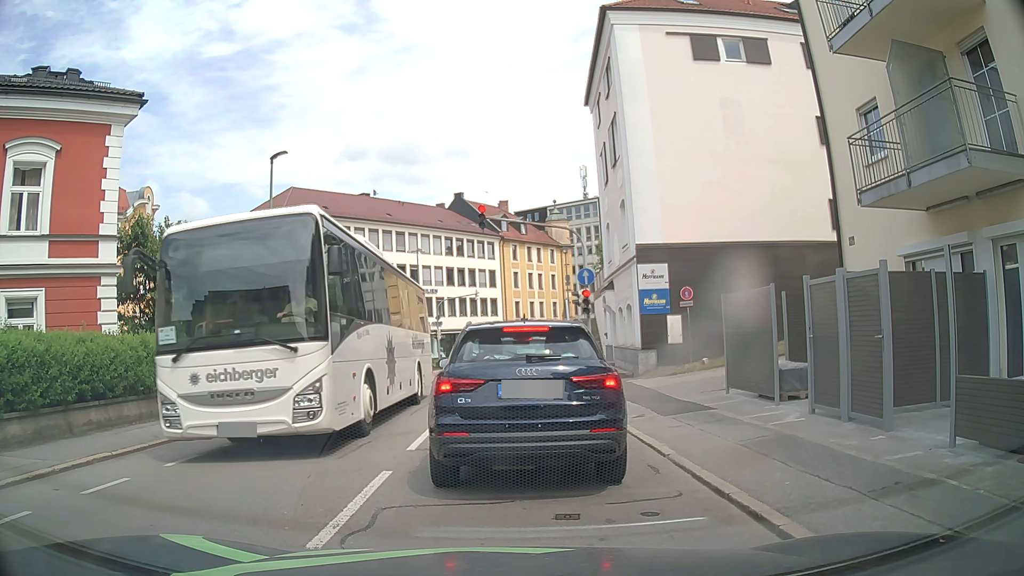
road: tertiary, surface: asphalt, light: Day
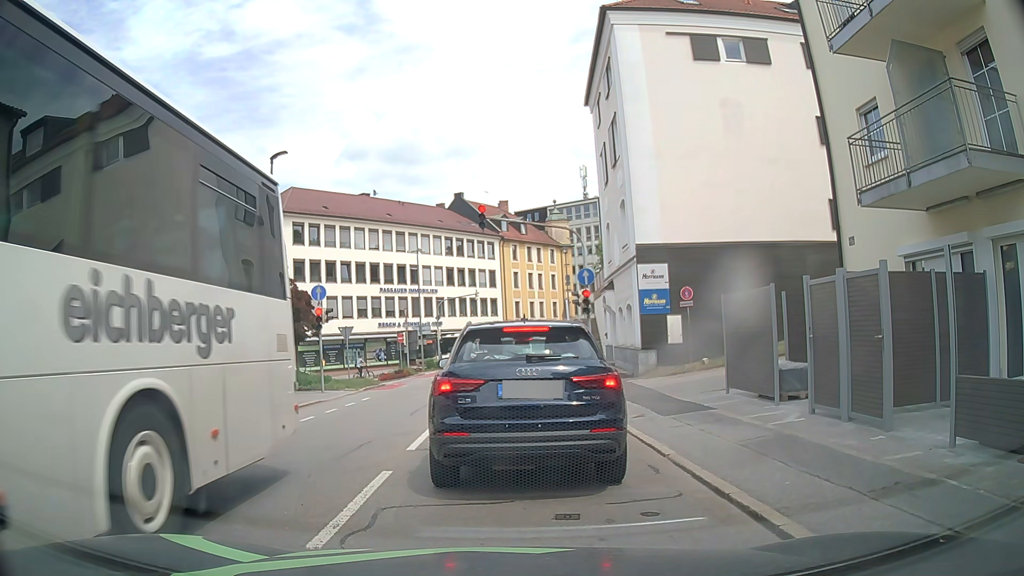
(0.0, 0.0) m; 0°
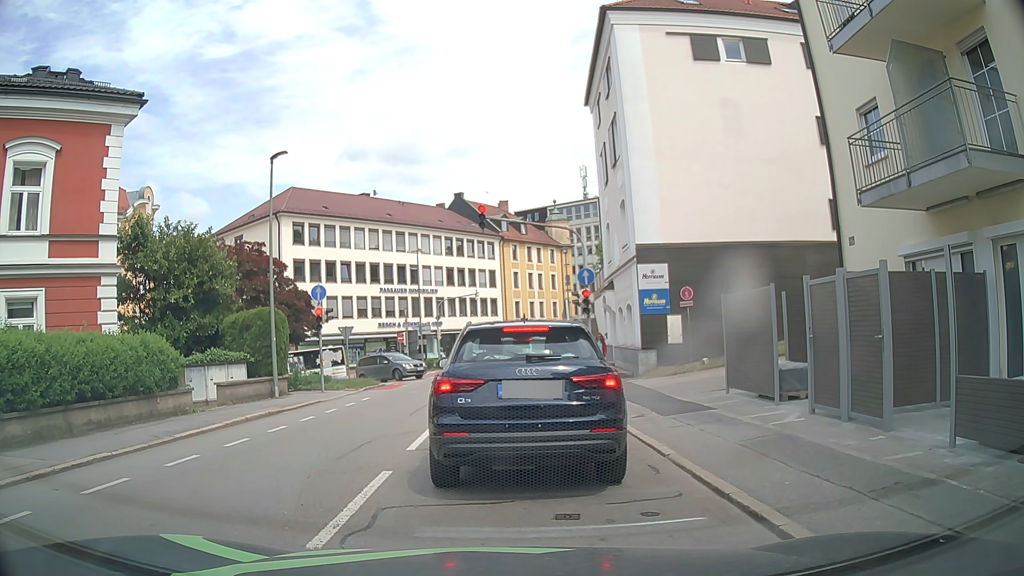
(0.0, 0.0) m; 0°
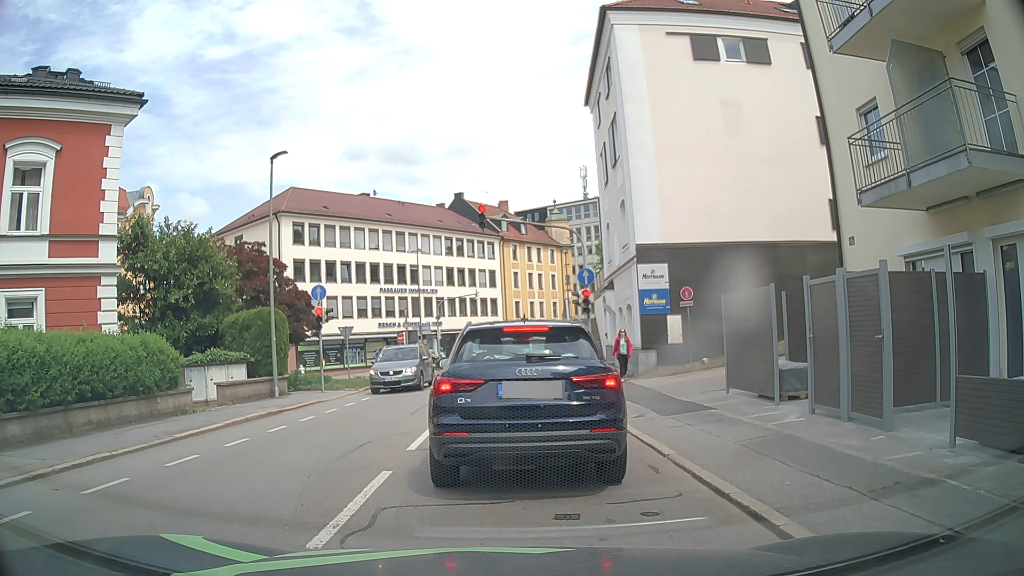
(0.0, 0.0) m; 0°
